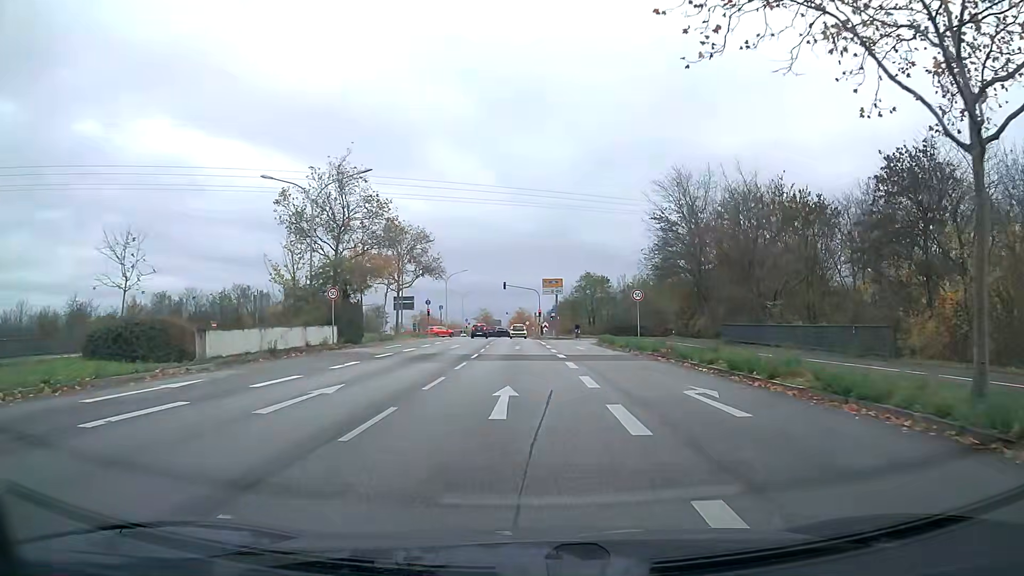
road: tertiary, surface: asphalt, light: Day
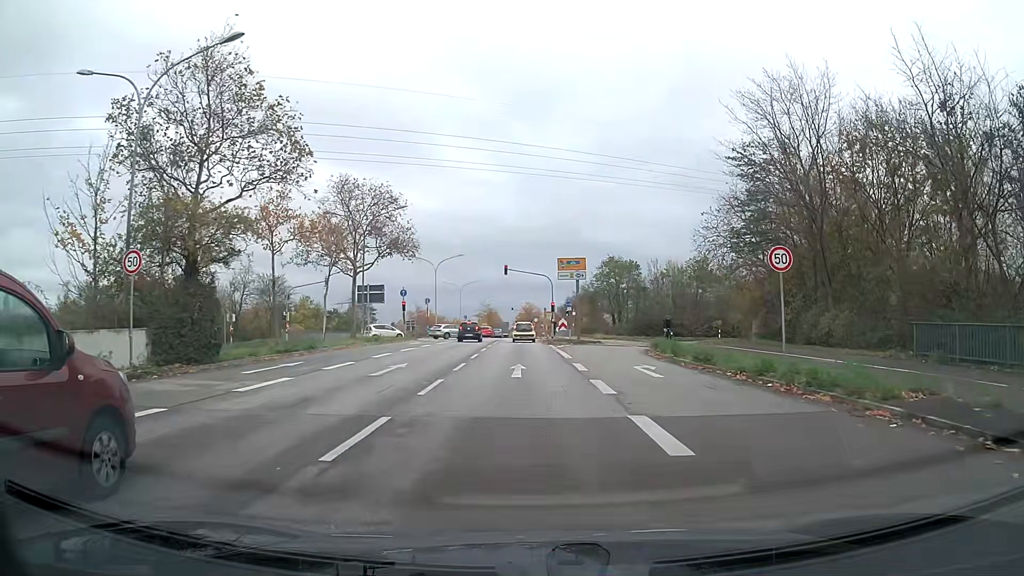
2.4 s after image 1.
(-0.1, +19.0) m; 0°
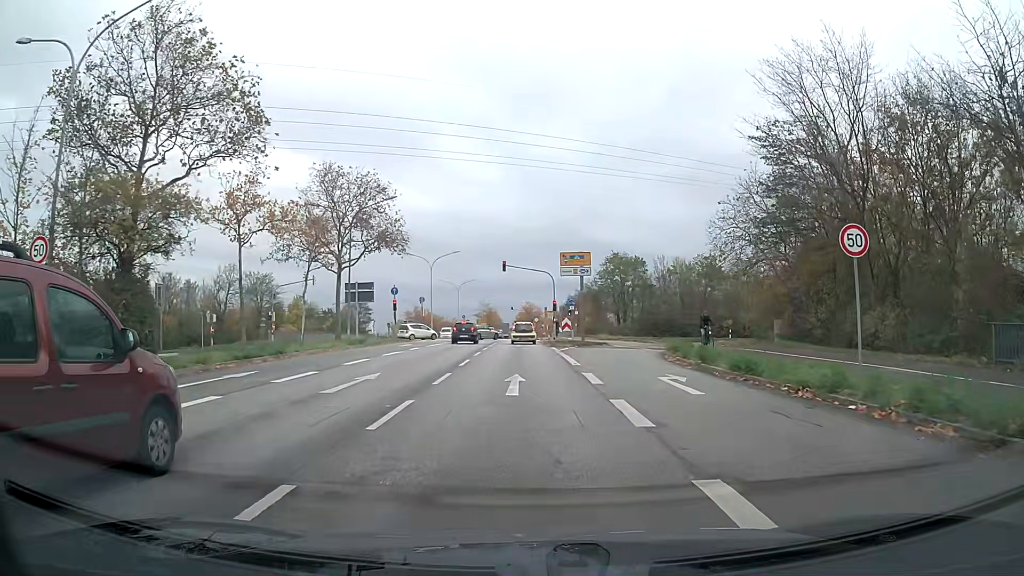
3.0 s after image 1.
(0.0, +3.8) m; 0°
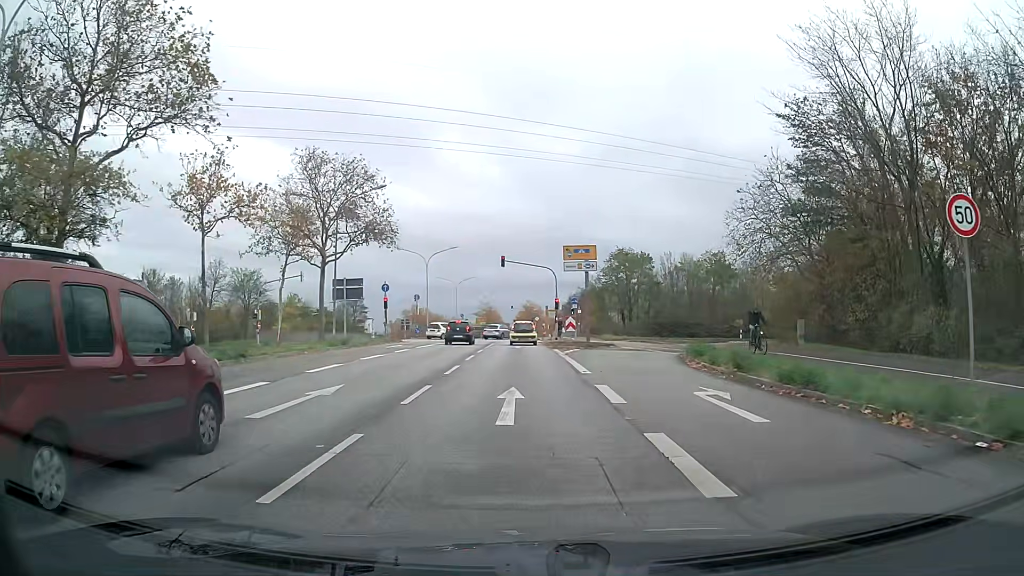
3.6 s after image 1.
(0.0, +3.5) m; 0°
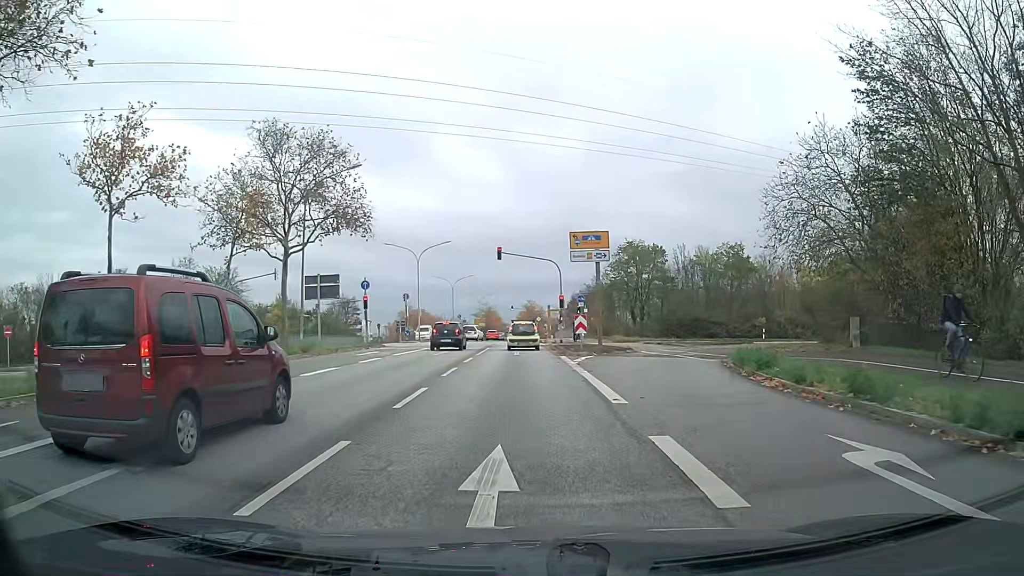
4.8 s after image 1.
(0.0, +6.3) m; 0°
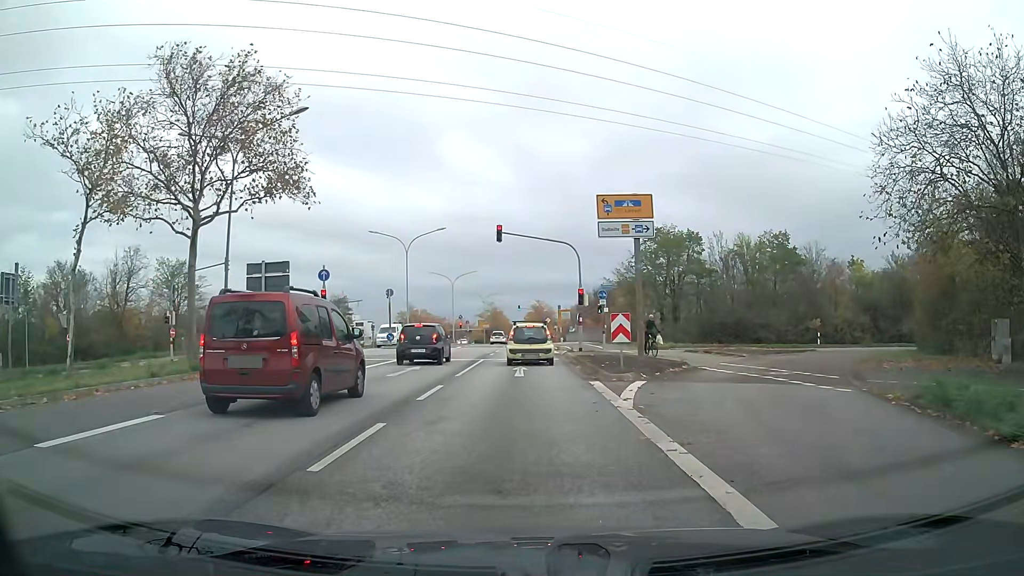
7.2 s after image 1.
(-0.1, +10.4) m; -1°
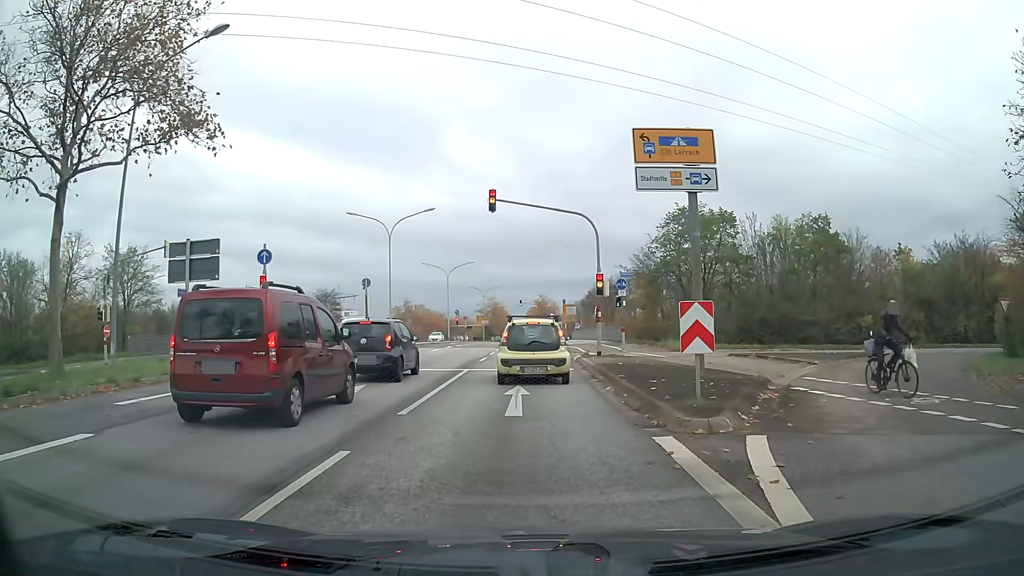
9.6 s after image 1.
(0.0, +8.0) m; 0°
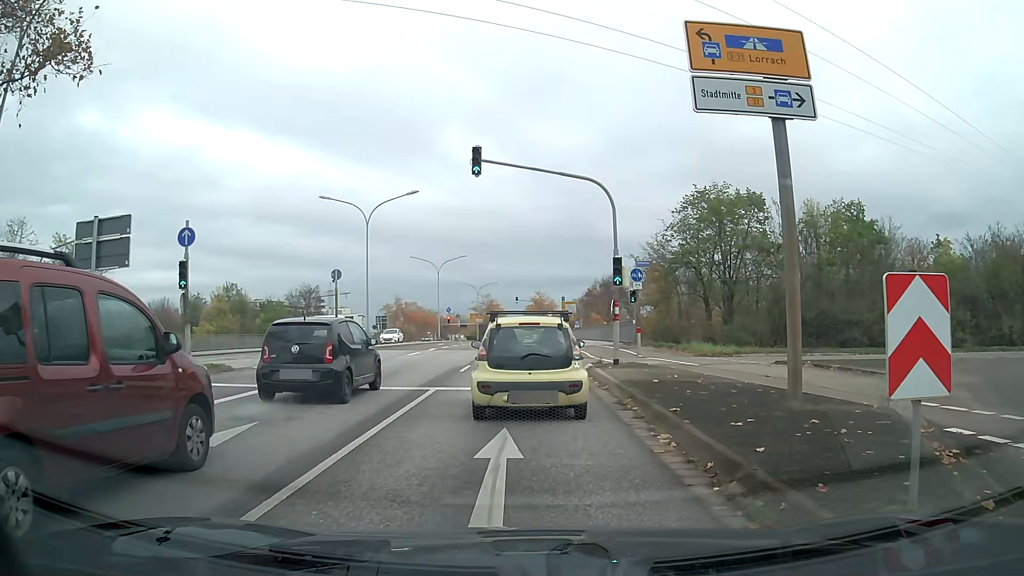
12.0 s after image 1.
(0.0, +6.1) m; 0°
(0, +10) (0, +20) (0, +30) (0, +40) (0, +50) (0, +60) (0, +70) (0, +80) (0, +90) (0, +100) m
